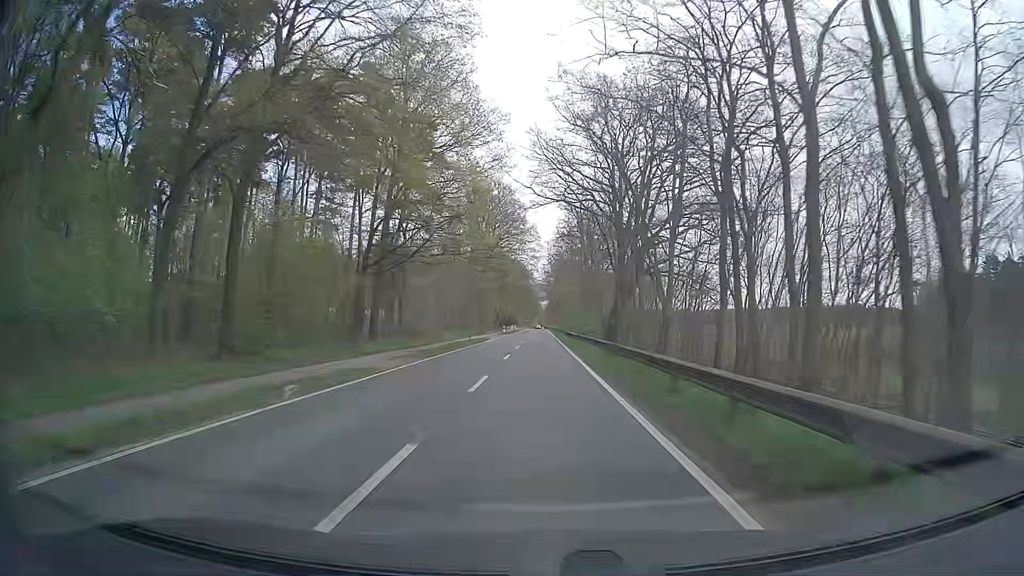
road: tertiary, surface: asphalt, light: Day
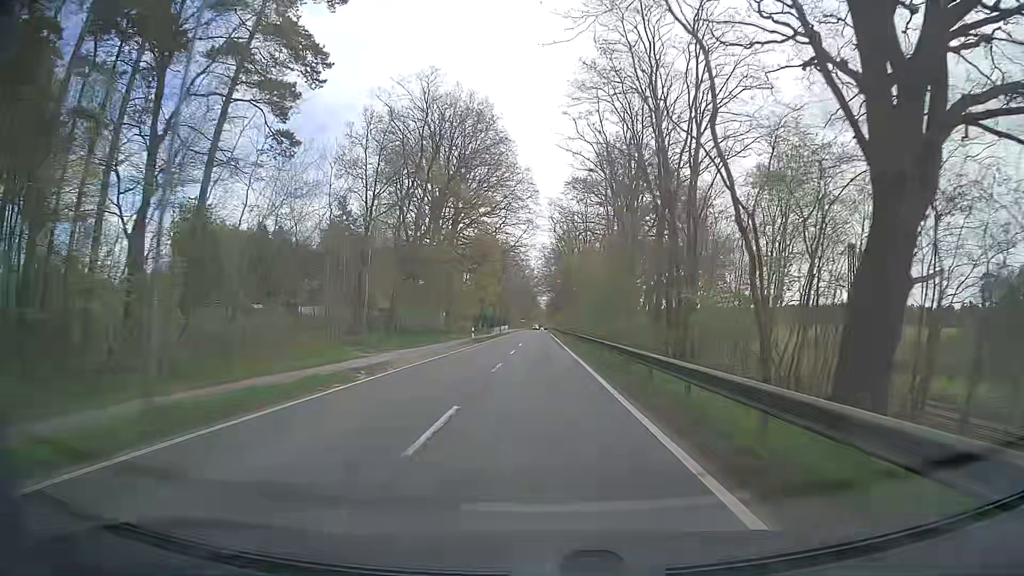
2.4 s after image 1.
(-0.4, +43.2) m; 0°
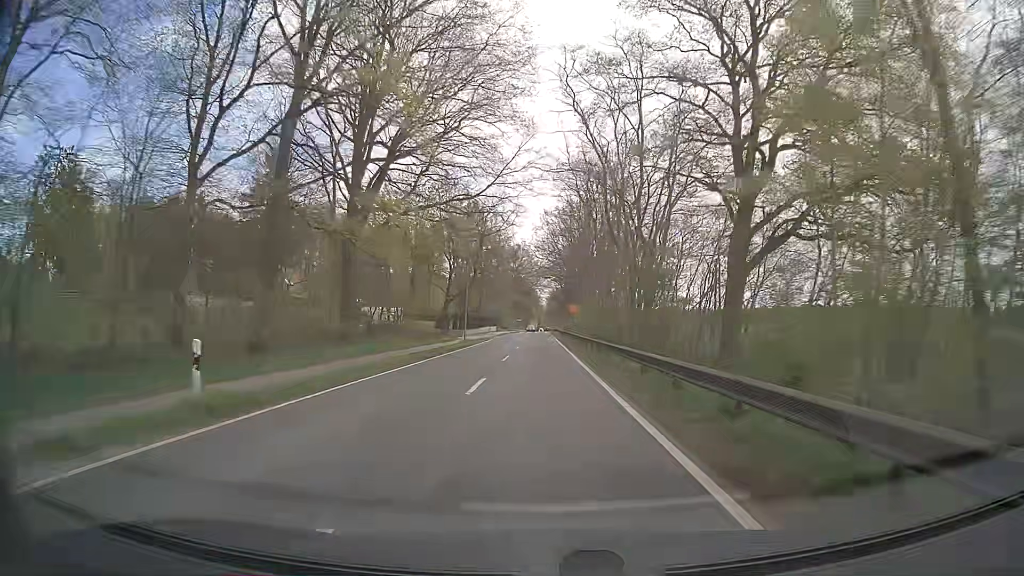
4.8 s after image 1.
(0.0, +43.2) m; -1°
(0, +10) (0, +20) (0, +30) (+1, +40) (+1, +50) (+1, +60) (+1, +70) (+1, +80) (+1, +90) (+1, +100) m
